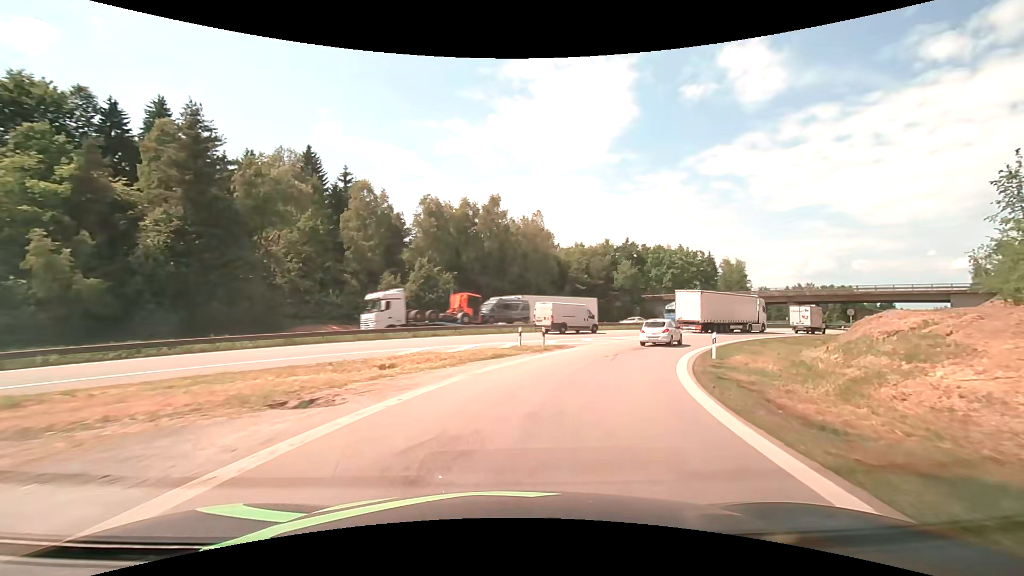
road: motorway_link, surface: asphalt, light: Day
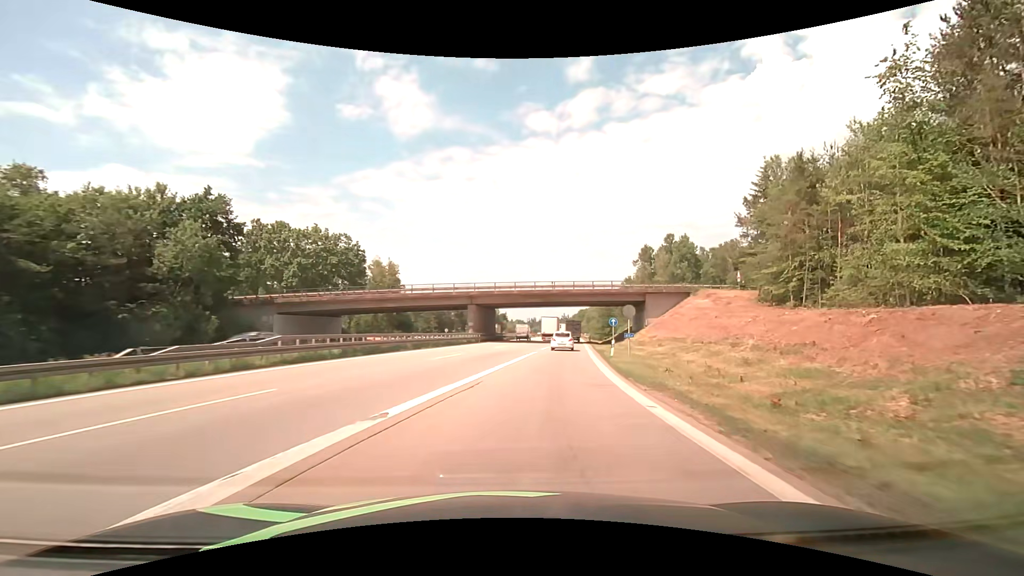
(+15.7, +39.8) m; +39°
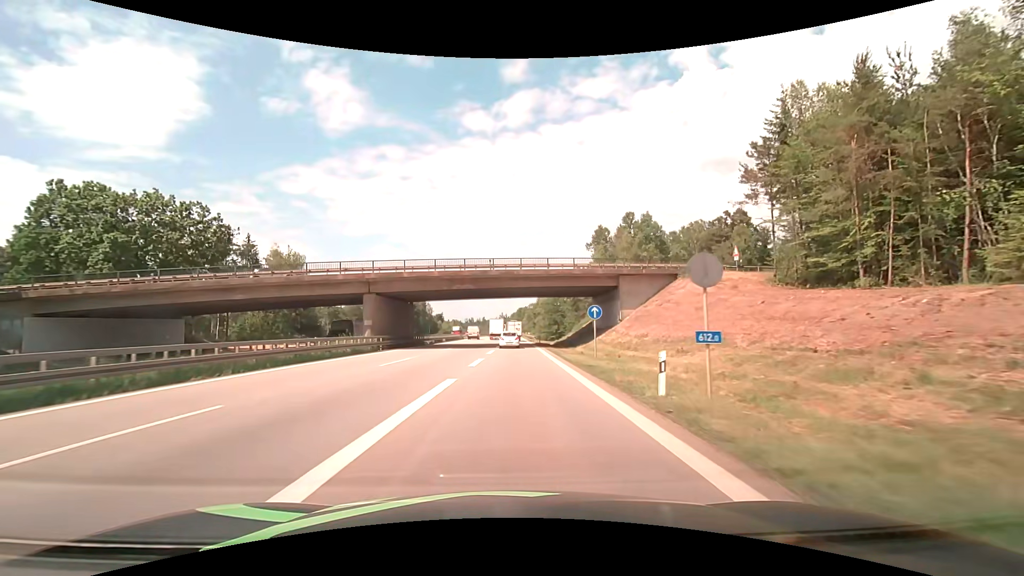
(+1.7, +19.7) m; +7°
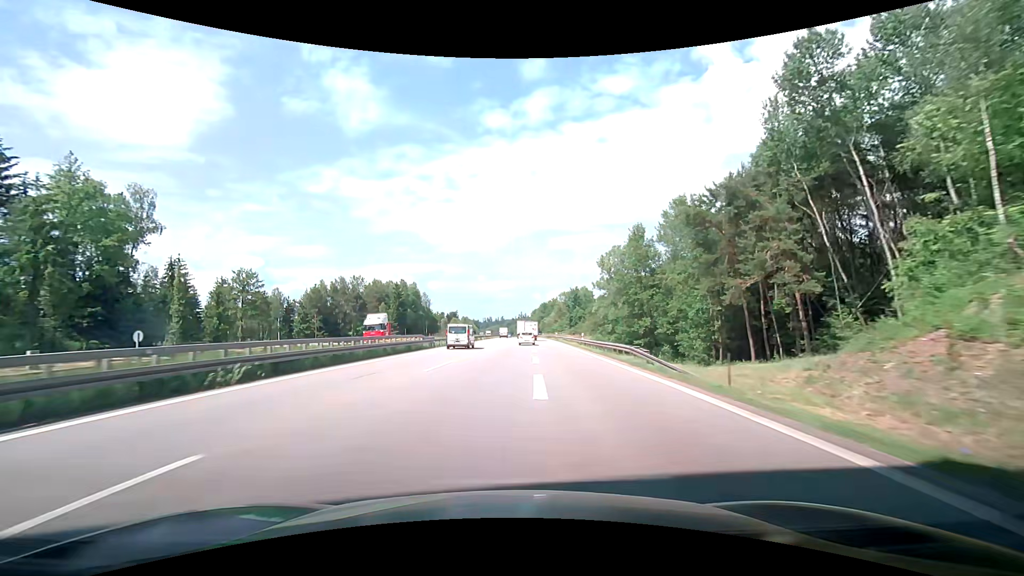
(-0.8, +58.6) m; -2°
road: motorway
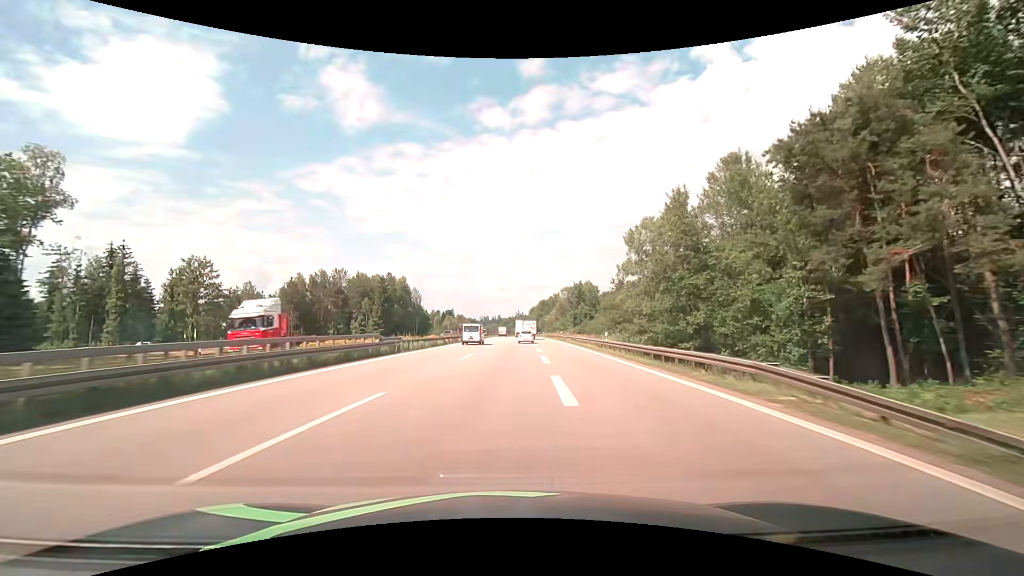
(0.0, +13.2) m; 0°
(0, +10) (0, +20) (0, +30) (+1, +40) (+1, +50) (+2, +60) (+2, +70) (+2, +80) (+2, +90) (+3, +100) m
